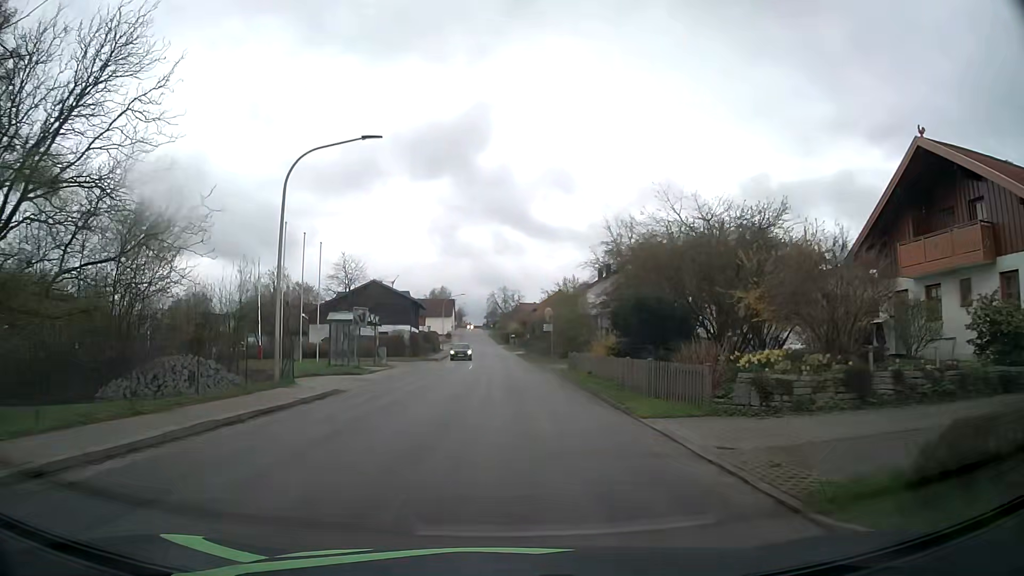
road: tertiary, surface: asphalt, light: Day
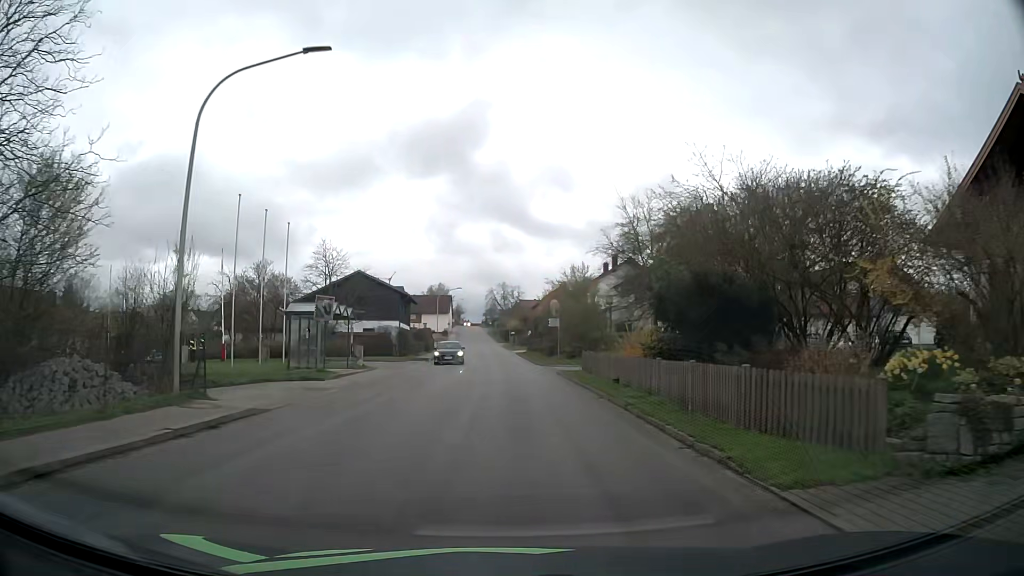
(-0.1, +6.4) m; 0°
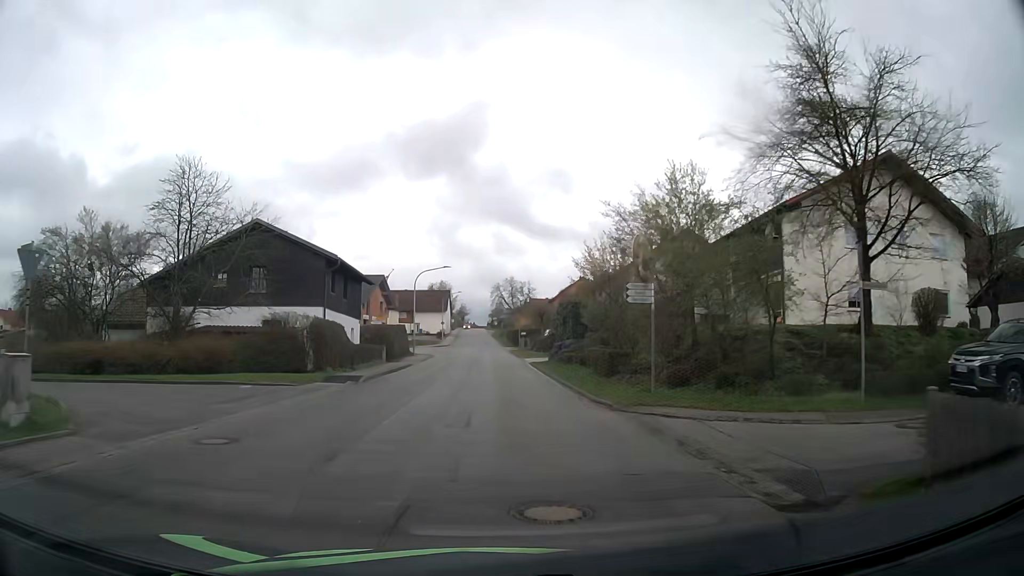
(+0.1, +25.3) m; 0°
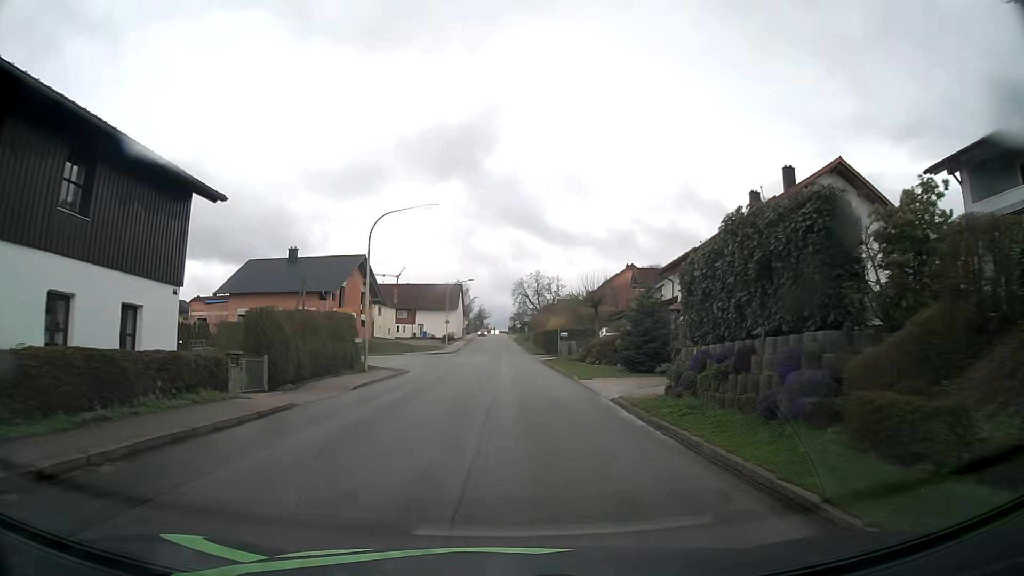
(-0.6, +26.3) m; -2°
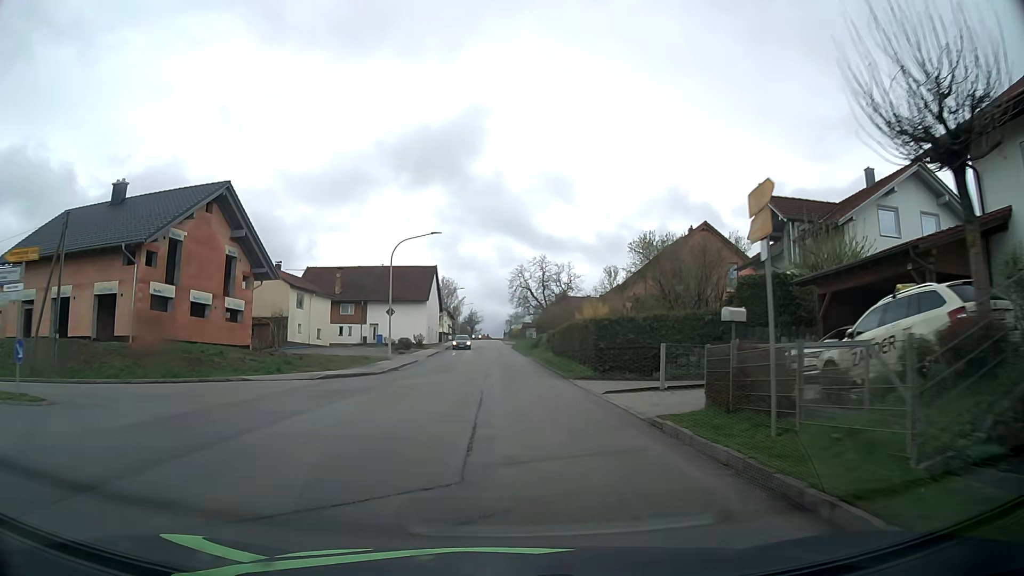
(-0.1, +34.6) m; 0°
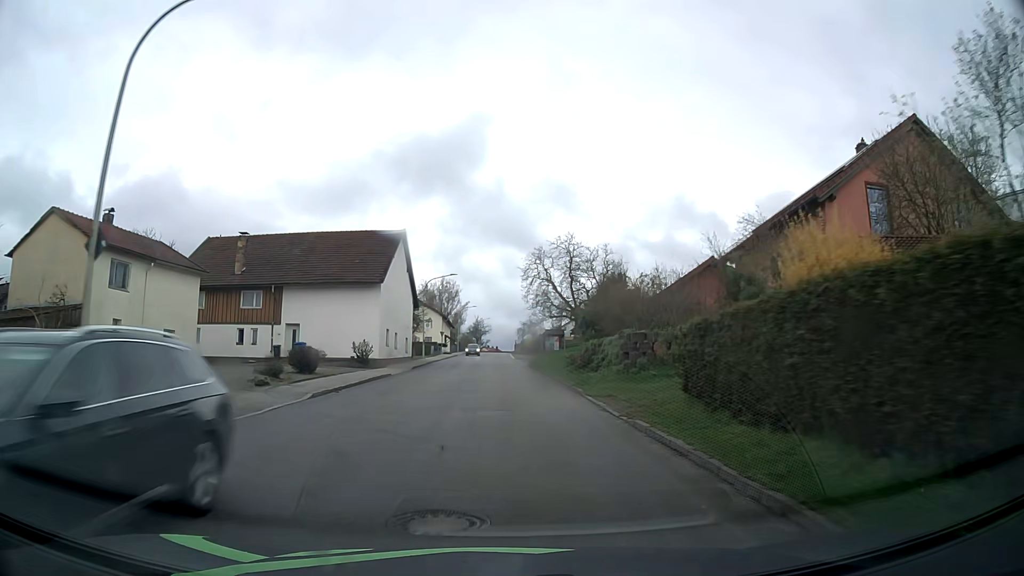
(-0.1, +30.0) m; -1°
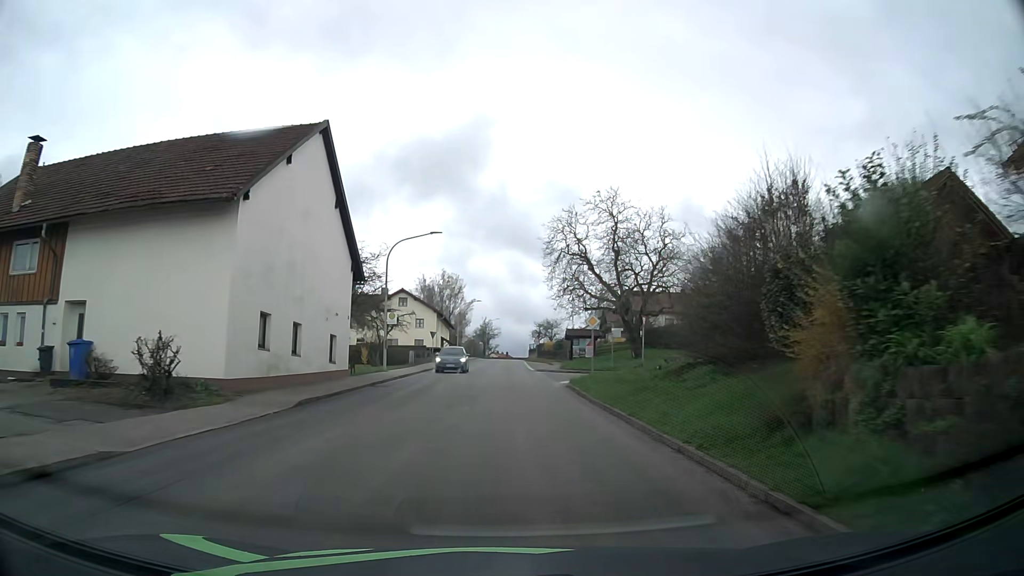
(-0.2, +23.4) m; -1°
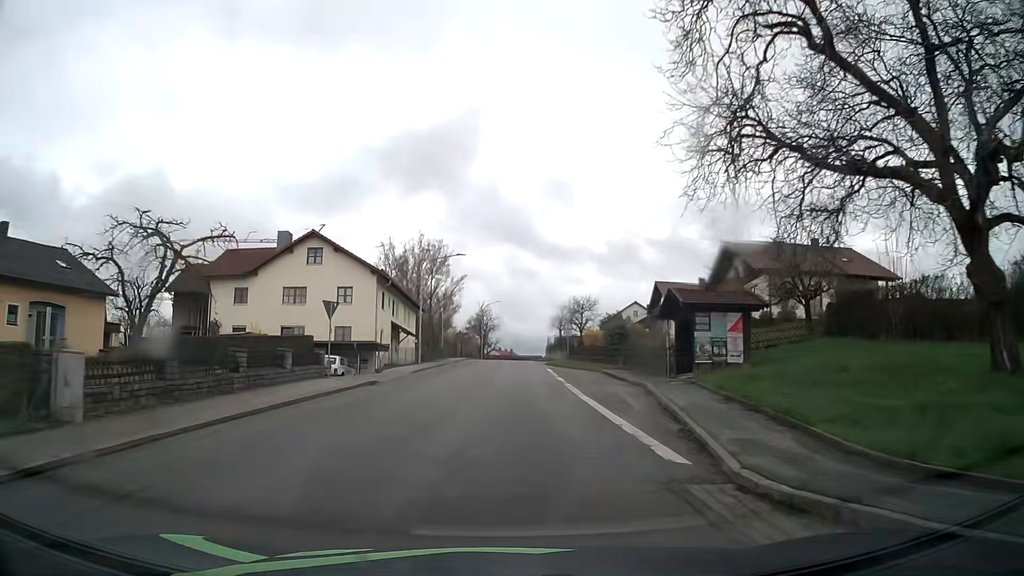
(+0.1, +39.7) m; 0°
(0, +10) (0, +20) (0, +30) (0, +40) (0, +50) (0, +60) (+1, +70) (+1, +80) (+2, +90) (+3, +100) m
